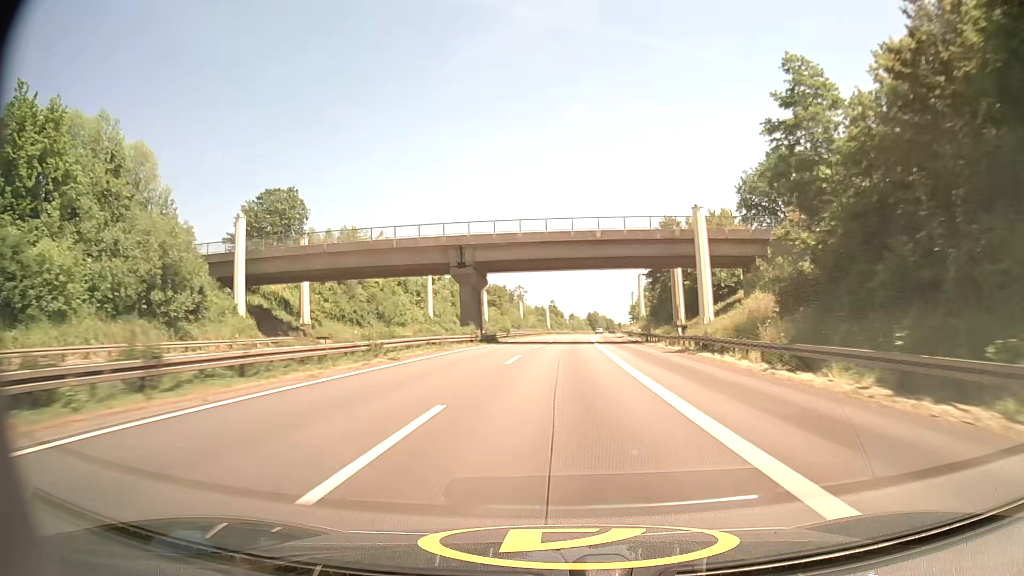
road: motorway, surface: asphalt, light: Day
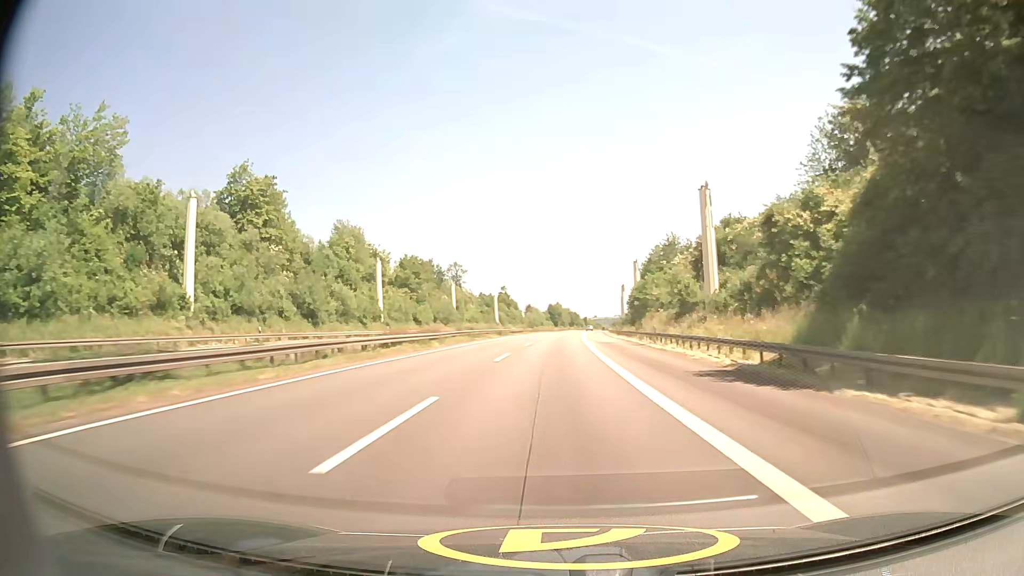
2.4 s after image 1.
(+2.4, +70.9) m; +4°
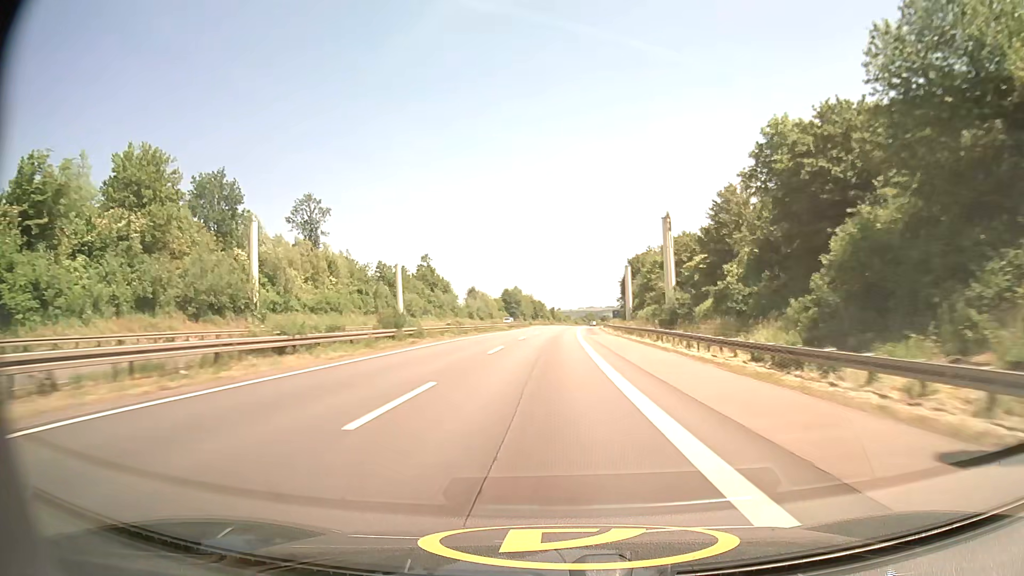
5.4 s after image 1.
(+2.6, +87.4) m; +3°
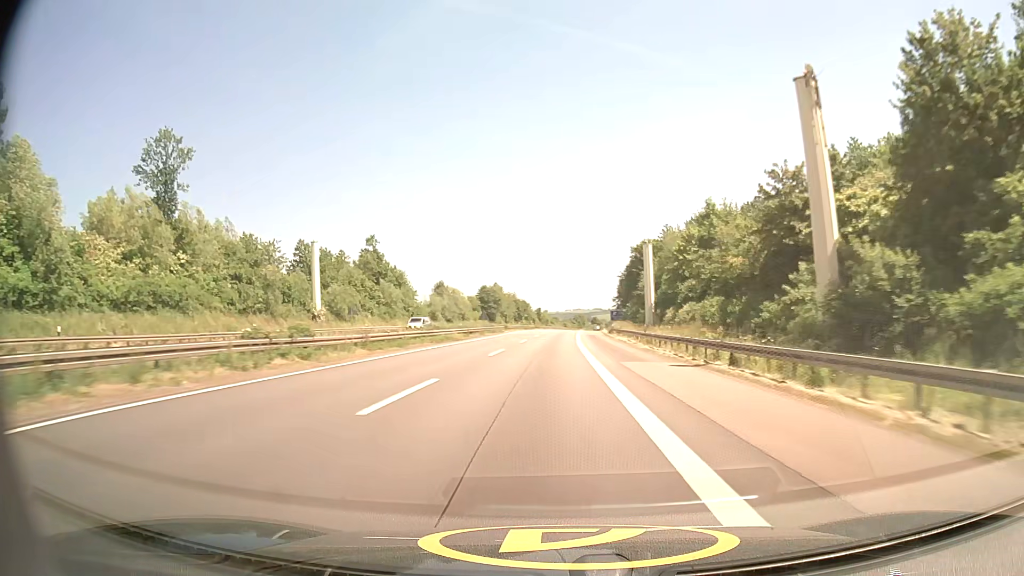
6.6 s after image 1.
(+0.3, +34.5) m; +1°
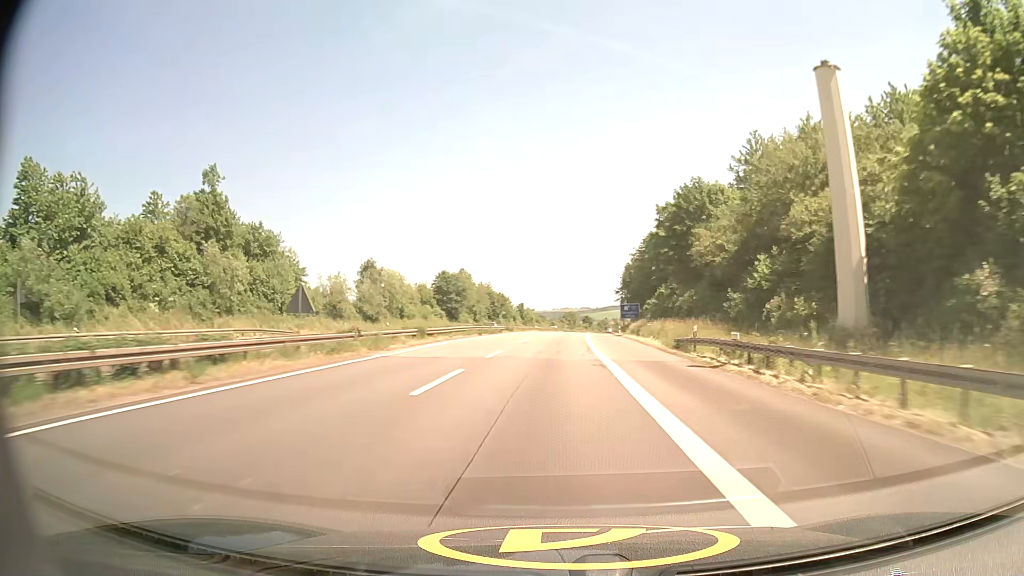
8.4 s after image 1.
(+0.5, +51.2) m; +1°
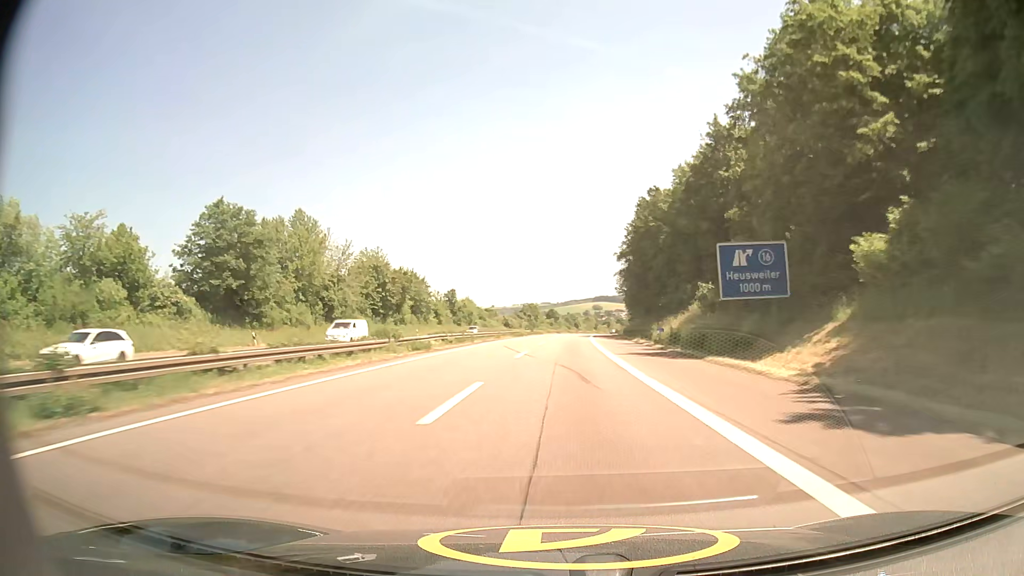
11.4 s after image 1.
(+2.0, +84.6) m; +3°
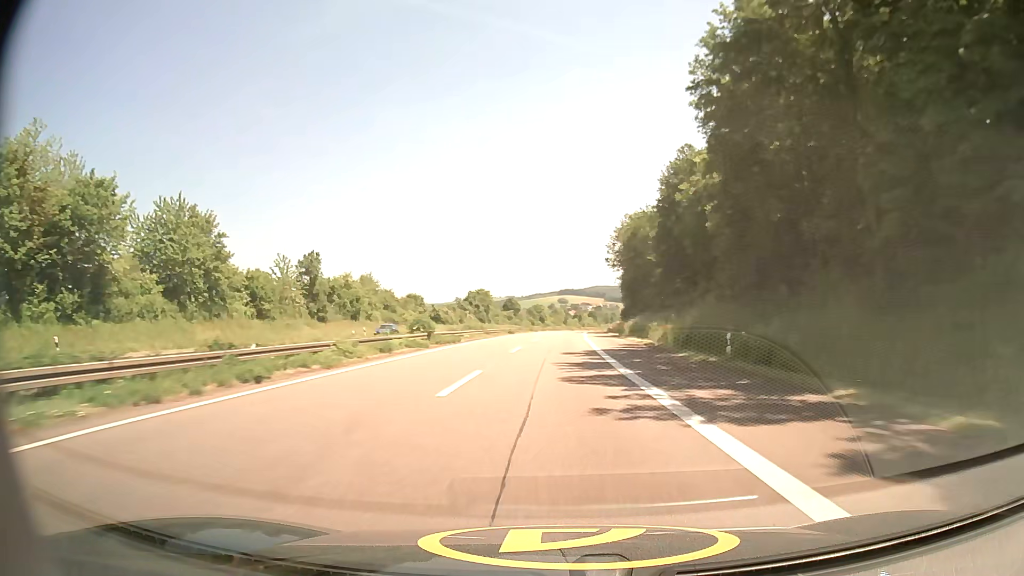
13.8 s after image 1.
(+1.9, +68.2) m; +3°
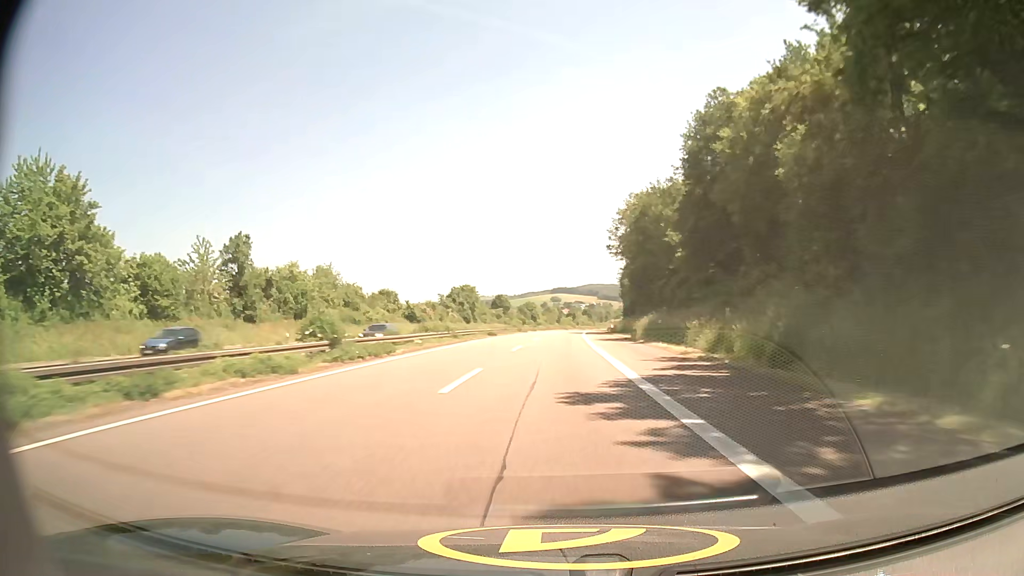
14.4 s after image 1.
(+0.1, +17.2) m; 0°
(0, +10) (0, +20) (0, +30) (+1, +40) (+1, +50) (+1, +60) (+2, +70) (+2, +80) (+2, +90) (+3, +100) m
